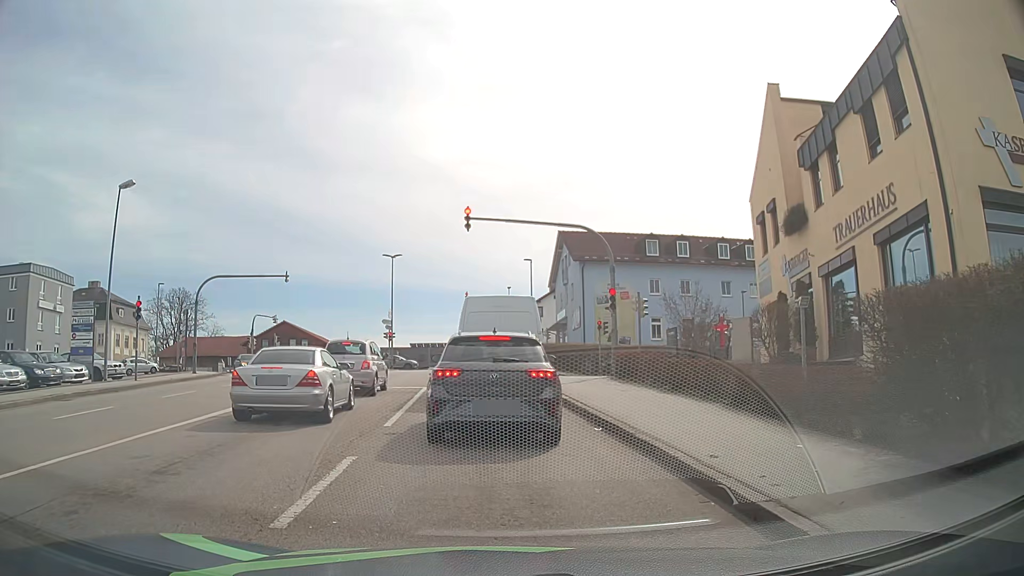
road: tertiary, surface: asphalt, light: Day
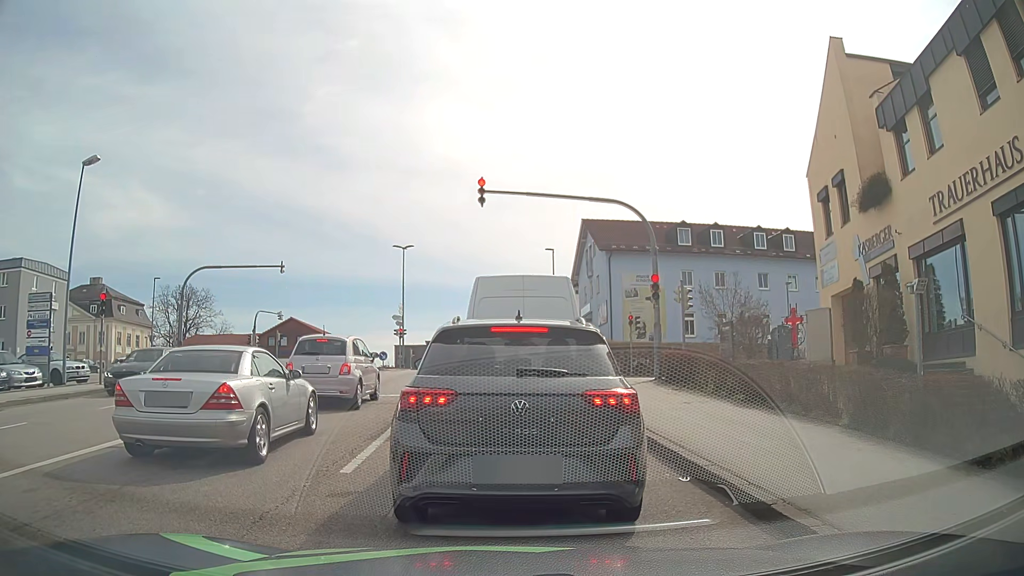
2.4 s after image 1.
(-0.1, +4.0) m; 0°
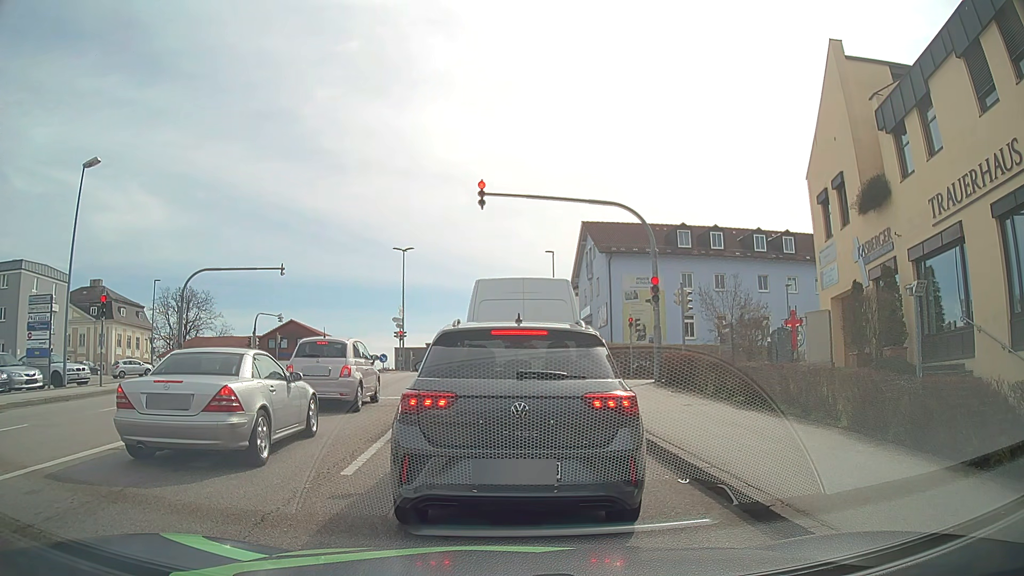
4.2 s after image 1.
(0.0, +0.1) m; 0°
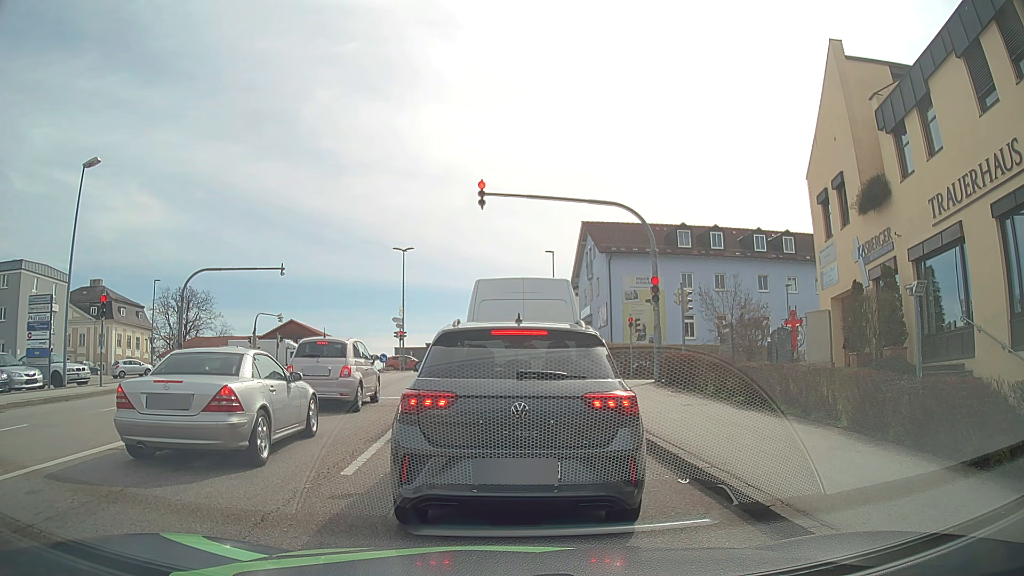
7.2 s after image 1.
(0.0, 0.0) m; 0°
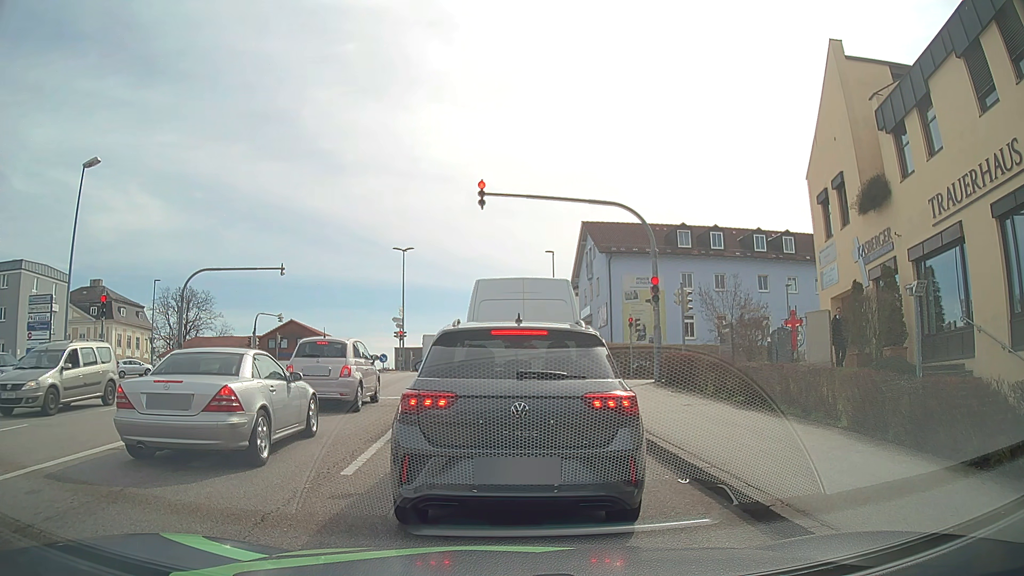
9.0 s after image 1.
(0.0, 0.0) m; 0°
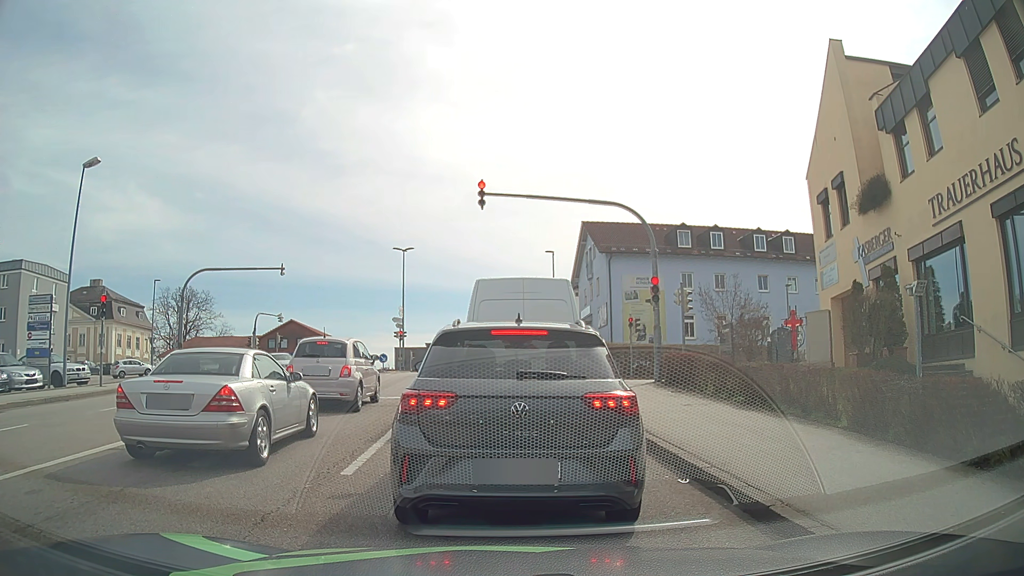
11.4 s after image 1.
(0.0, 0.0) m; 0°
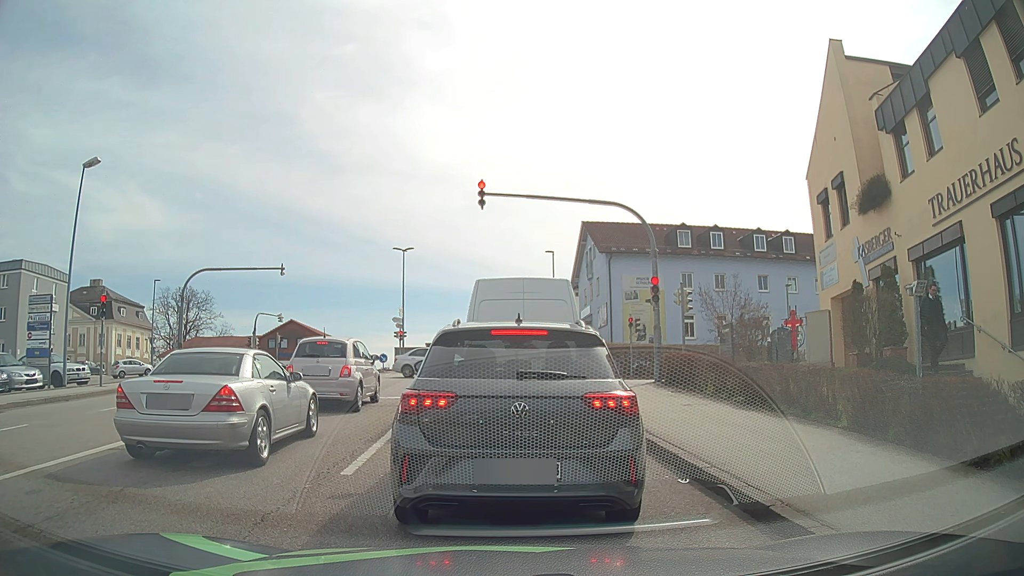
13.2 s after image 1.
(0.0, 0.0) m; 0°
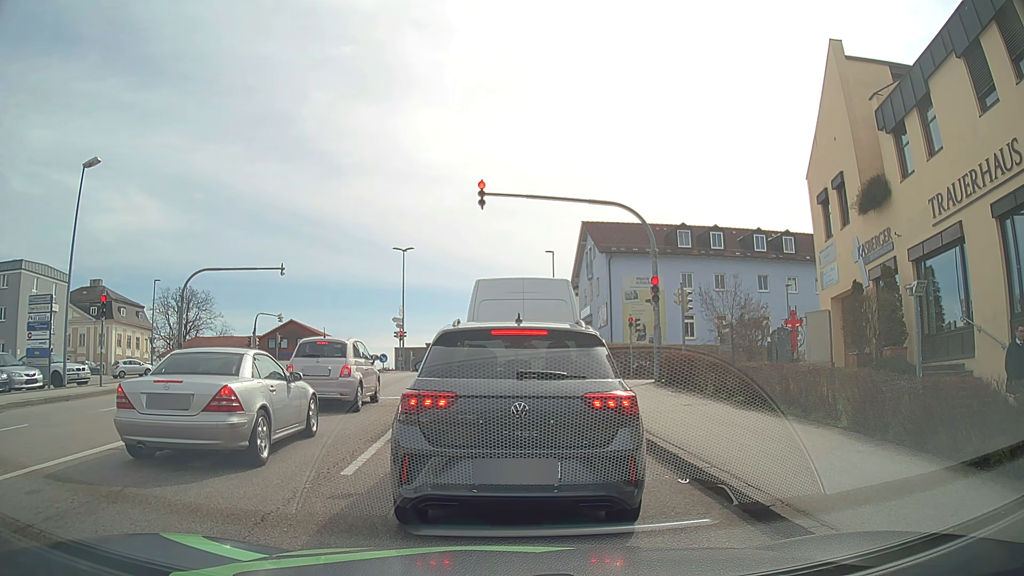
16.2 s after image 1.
(0.0, 0.0) m; 0°
